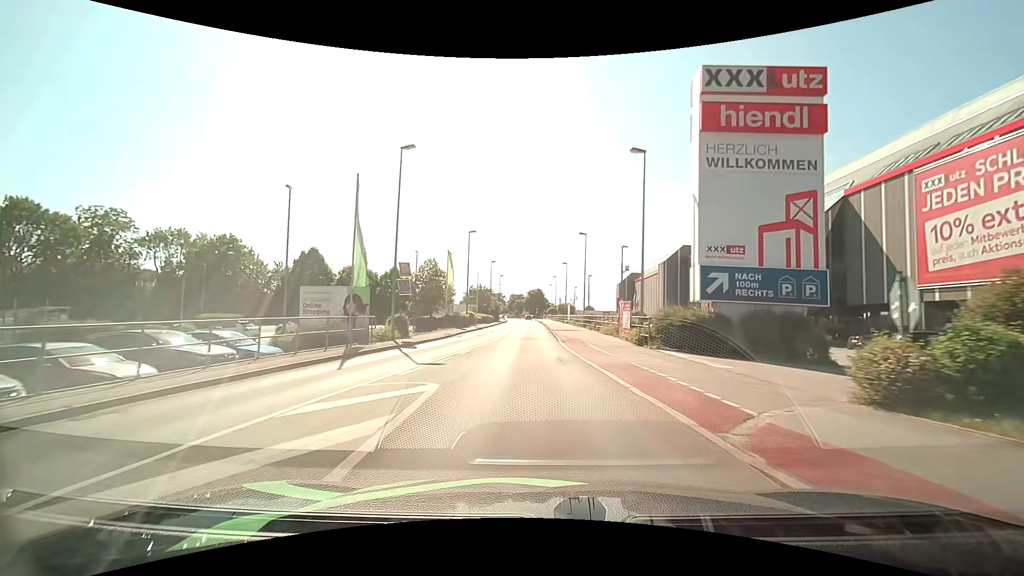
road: tertiary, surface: asphalt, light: Day
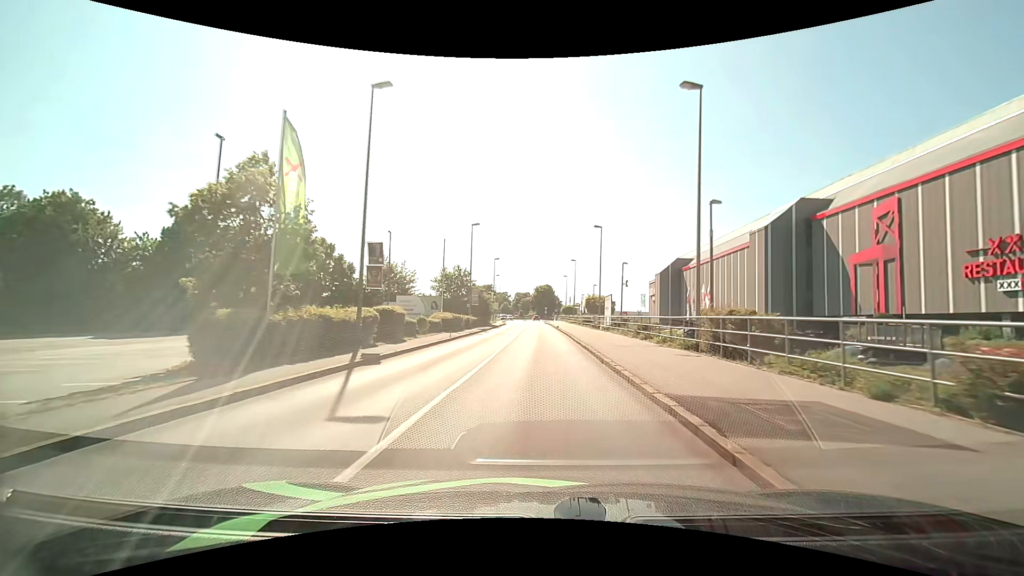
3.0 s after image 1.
(-0.5, +34.5) m; -1°
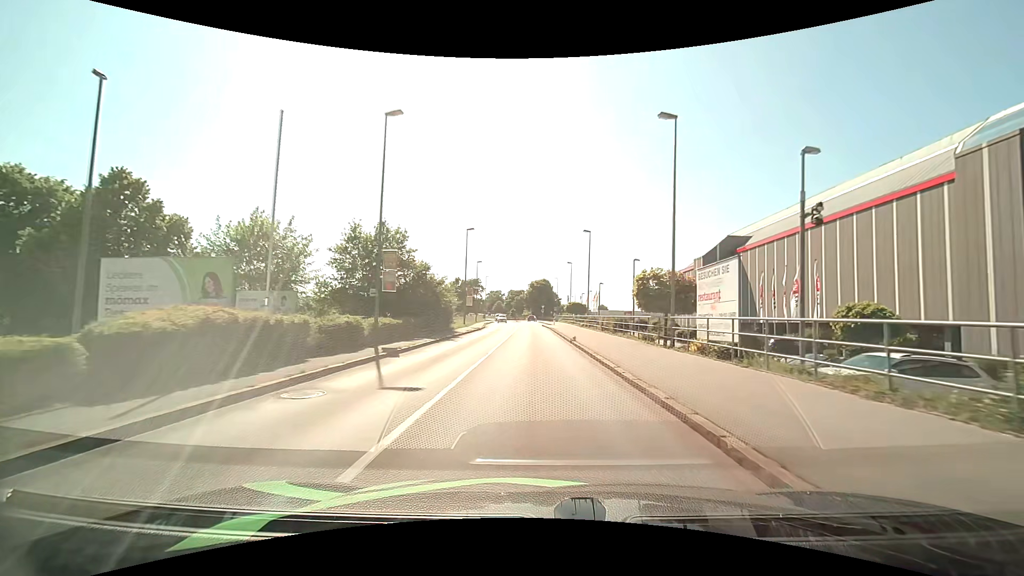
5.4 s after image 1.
(+0.2, +27.1) m; +1°
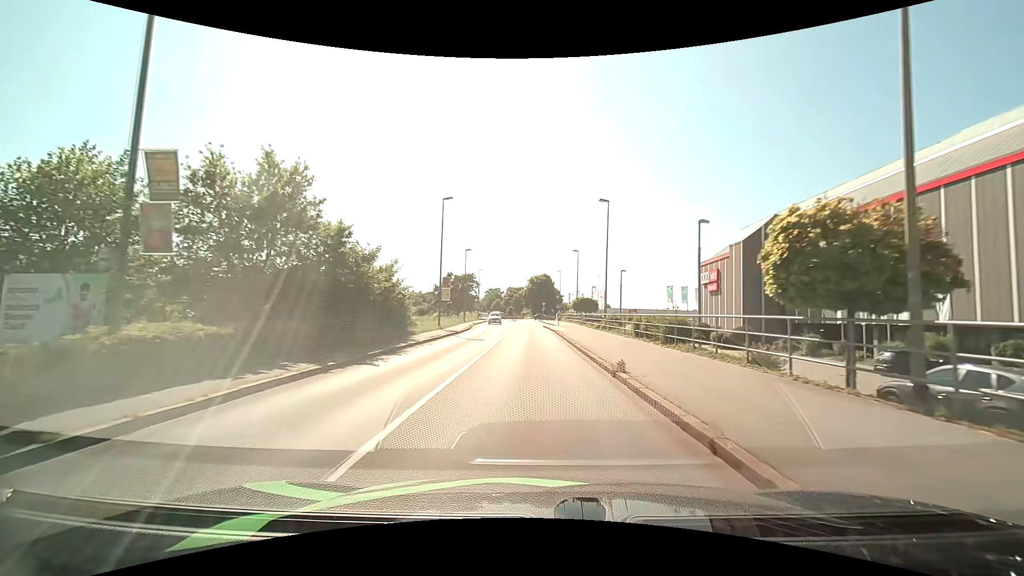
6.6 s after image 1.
(0.0, +13.3) m; 0°
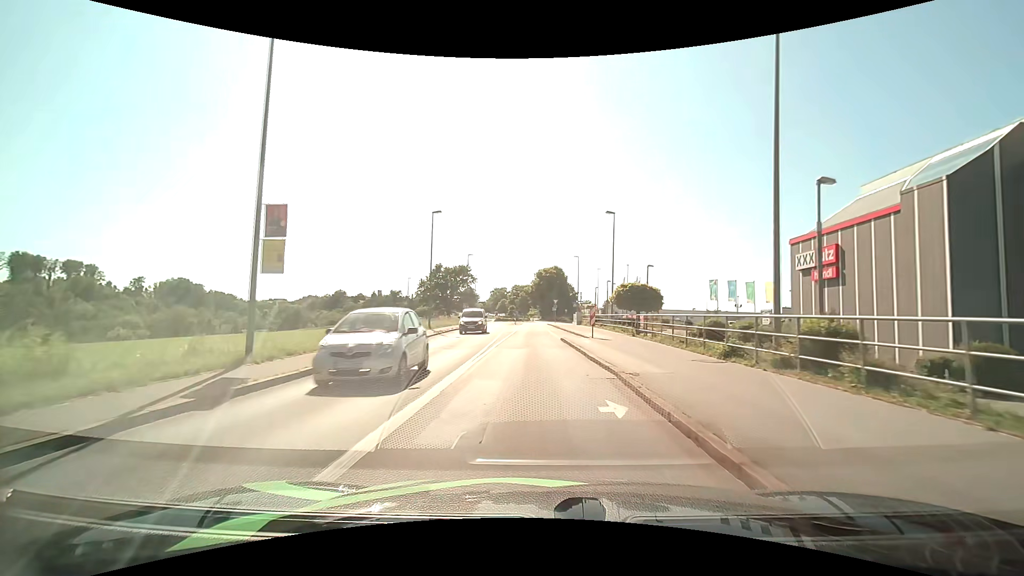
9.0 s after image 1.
(-0.2, +26.1) m; -1°
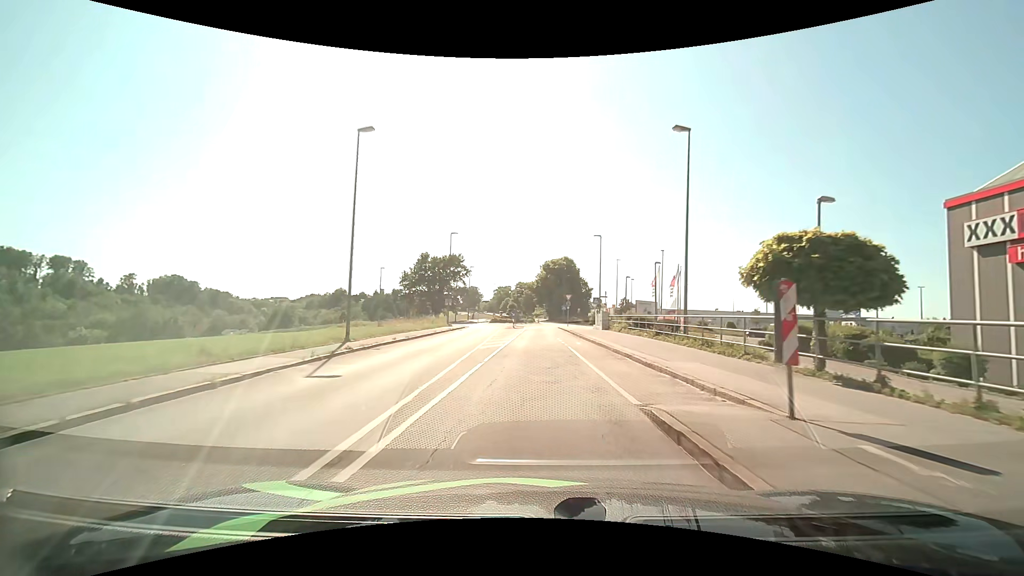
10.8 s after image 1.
(-0.1, +19.2) m; 0°
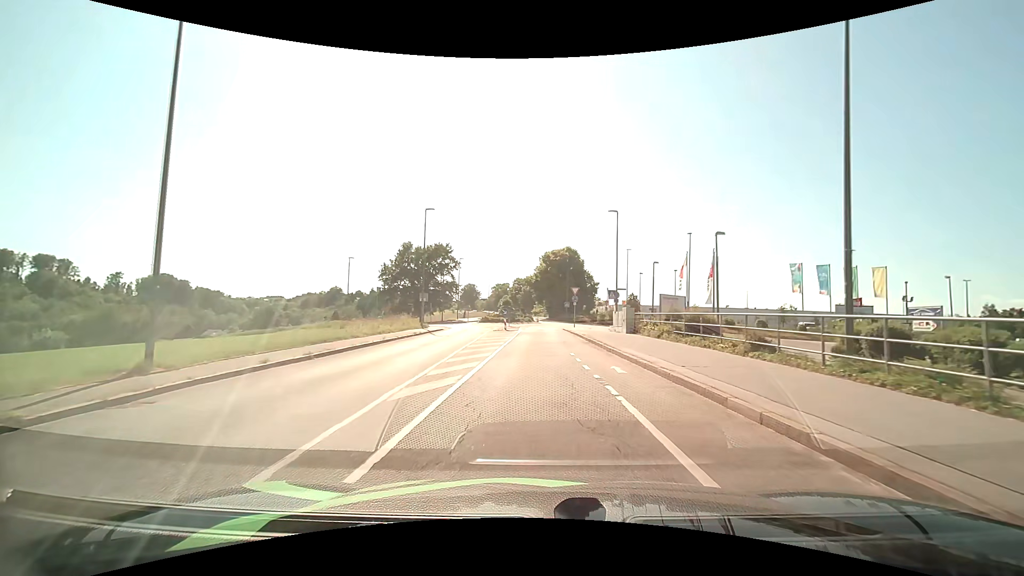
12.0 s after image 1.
(-0.1, +11.6) m; -1°
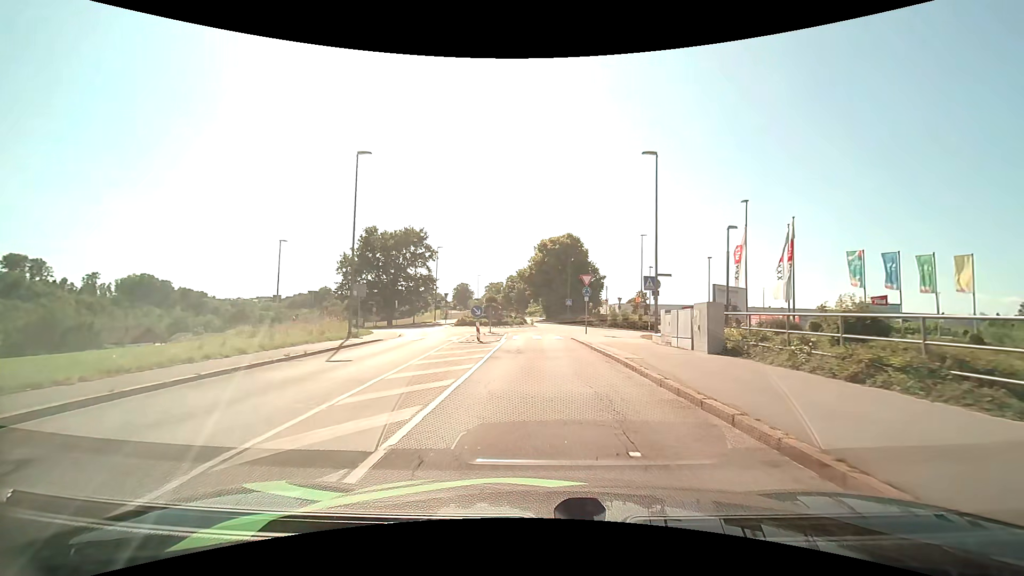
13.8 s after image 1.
(+0.1, +15.0) m; +1°
(0, +10) (0, +20) (0, +30) (+2, +40) (+3, +49) (-1, +59) (-3, +68) (-4, +78) (-4, +88) (-5, +98) m
